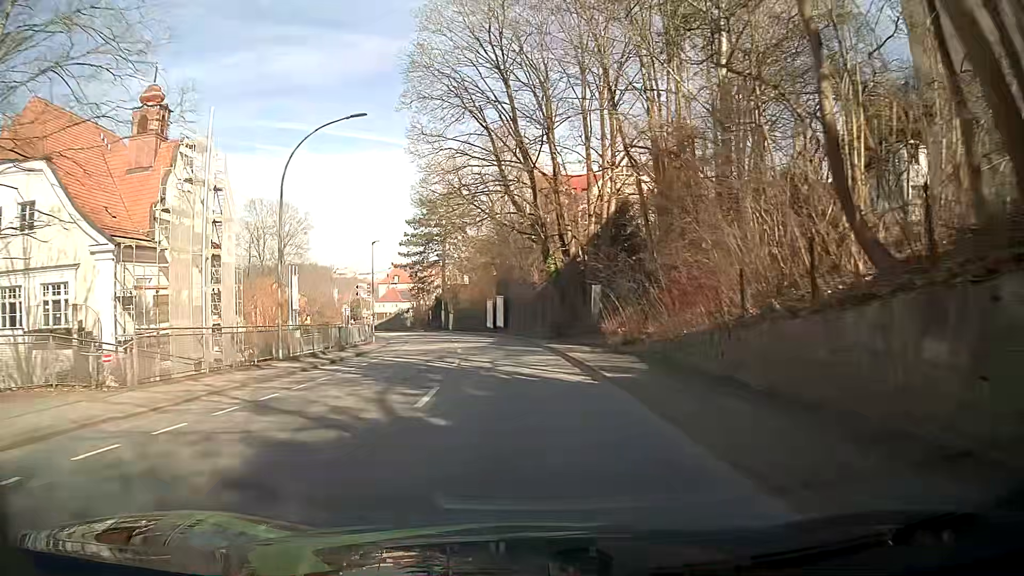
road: tertiary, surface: asphalt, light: Day
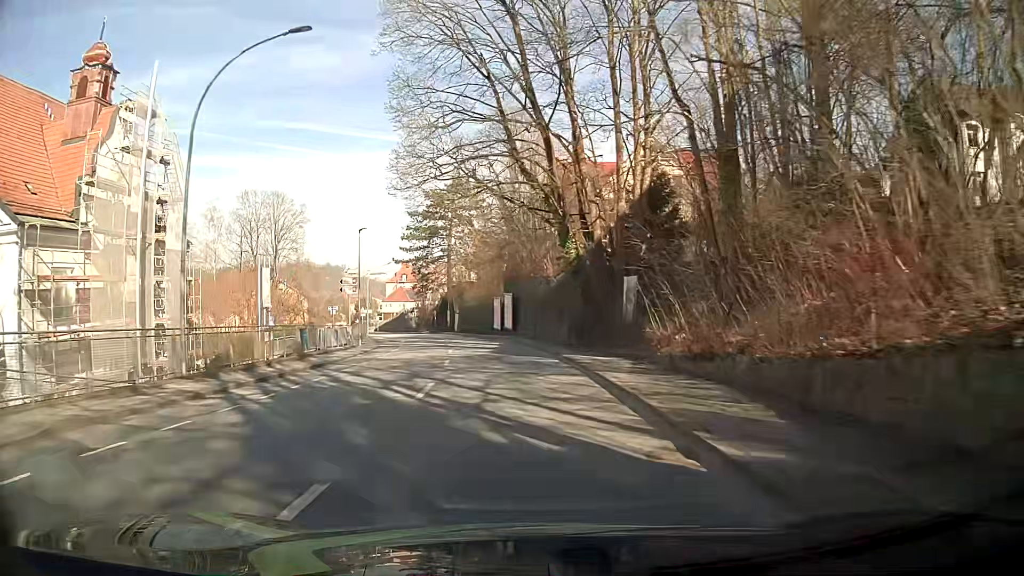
(-0.1, +7.9) m; -1°
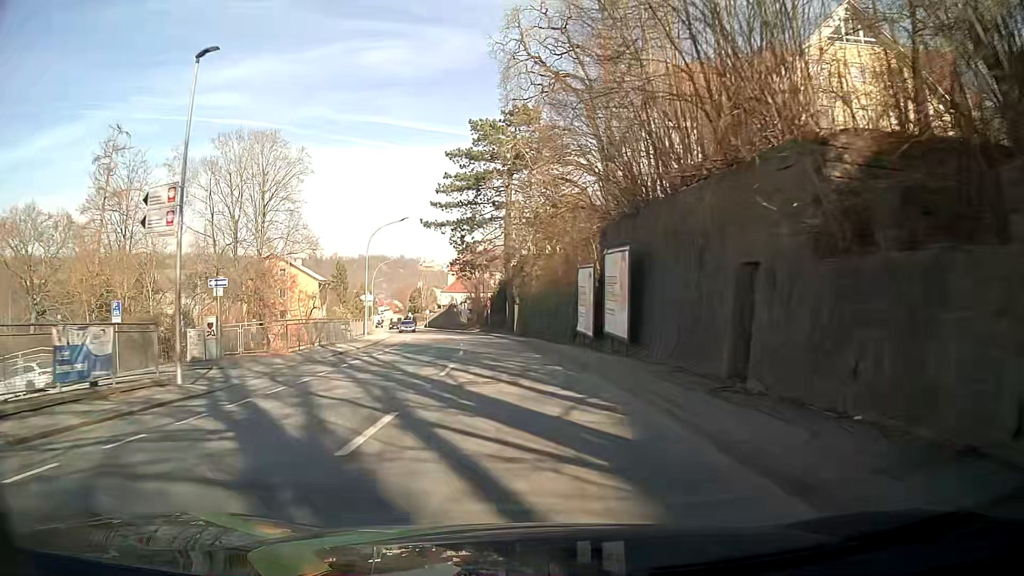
(-1.7, +32.1) m; -5°
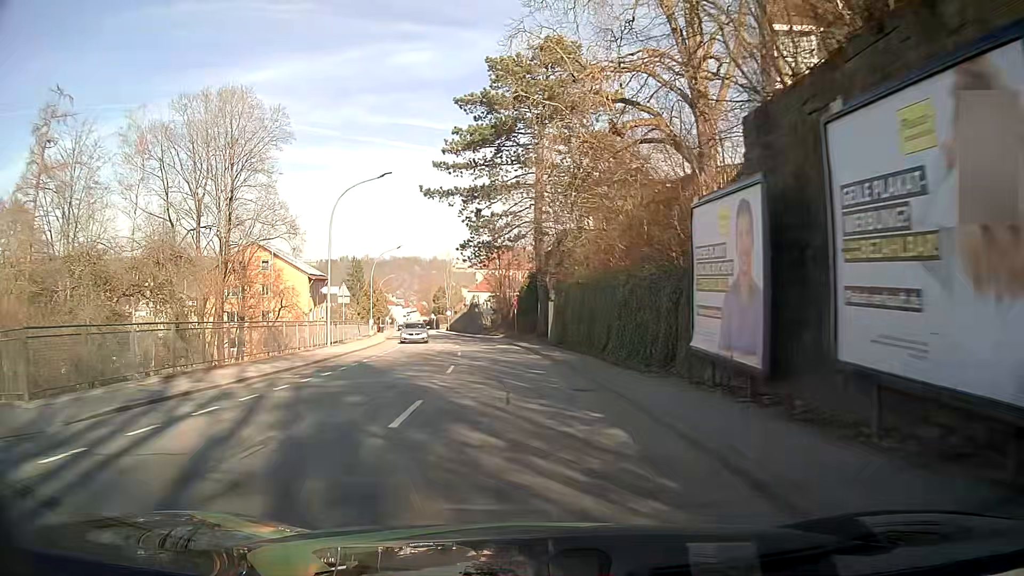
(-0.7, +16.2) m; -3°
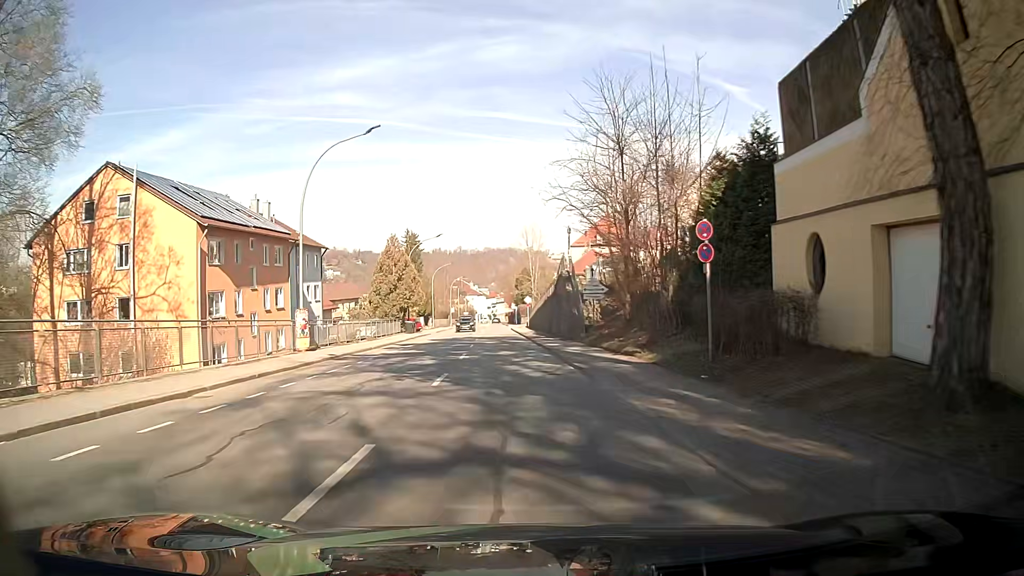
(-3.2, +40.6) m; -9°
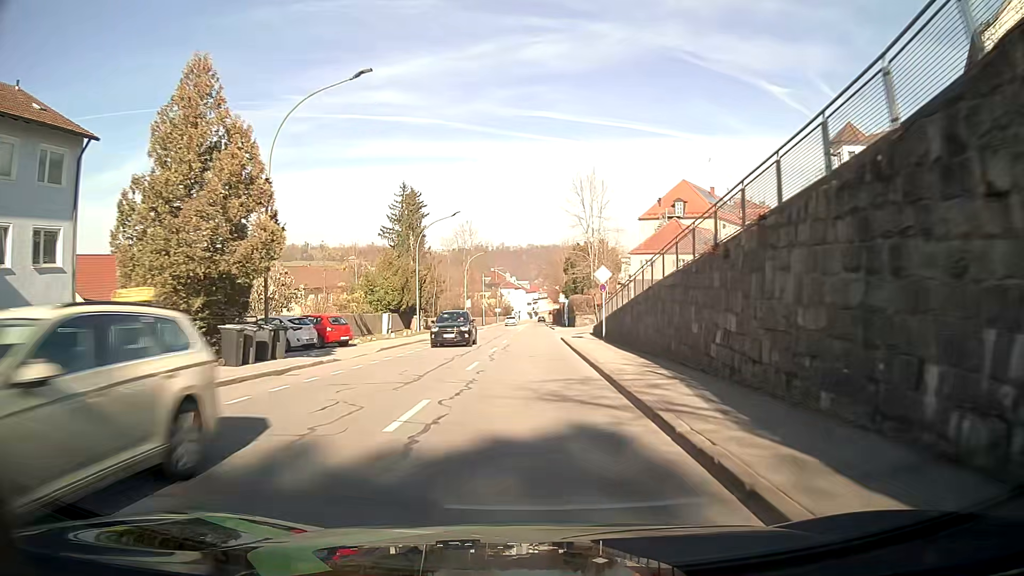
(-1.8, +41.5) m; -4°
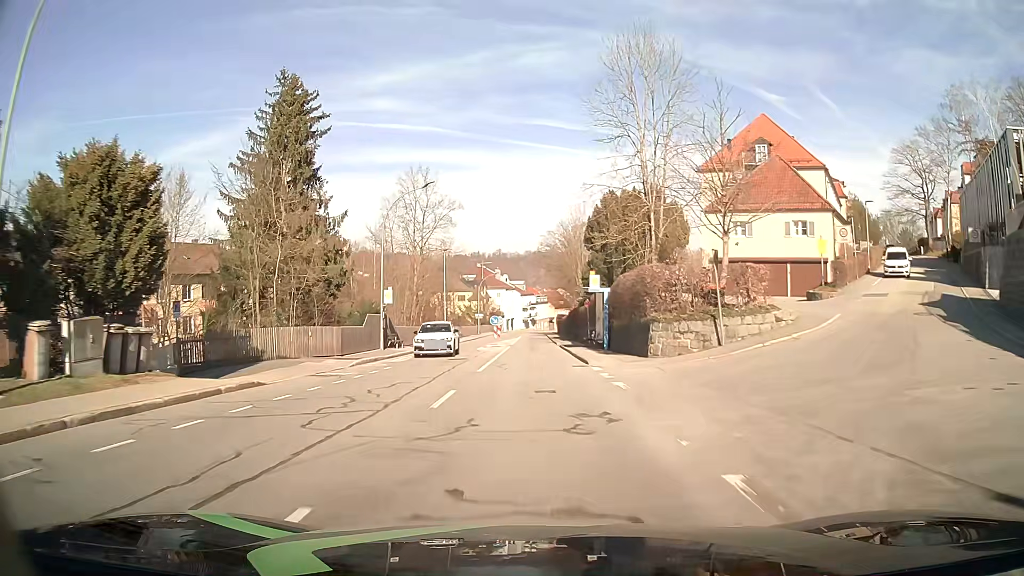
(0.0, +42.0) m; 0°
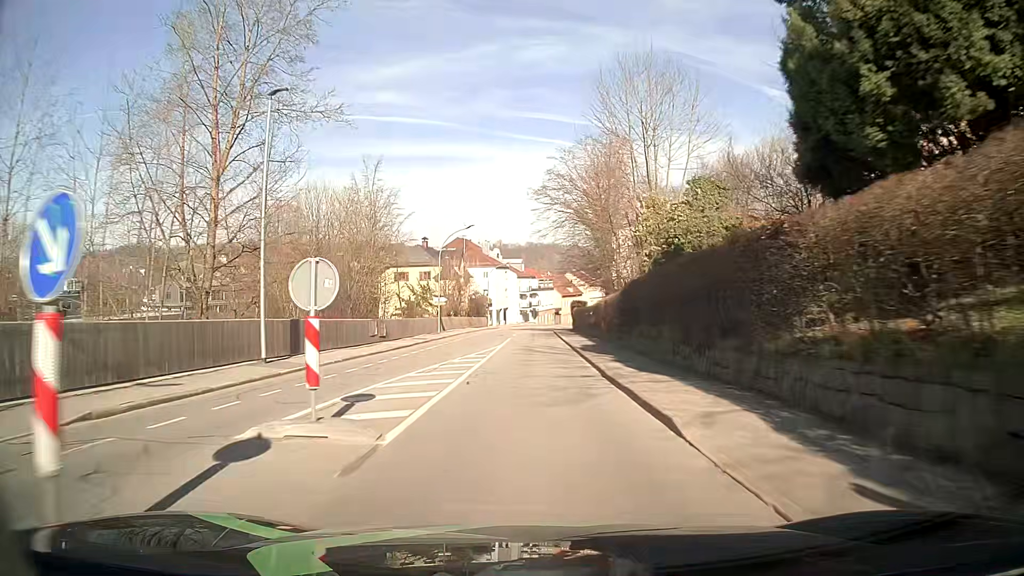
(+0.2, +41.4) m; 0°
(0, +10) (0, +20) (0, +30) (0, +40) (0, +50) (0, +60) (0, +70) (+1, +80) (+2, +90) (+3, +100) m
